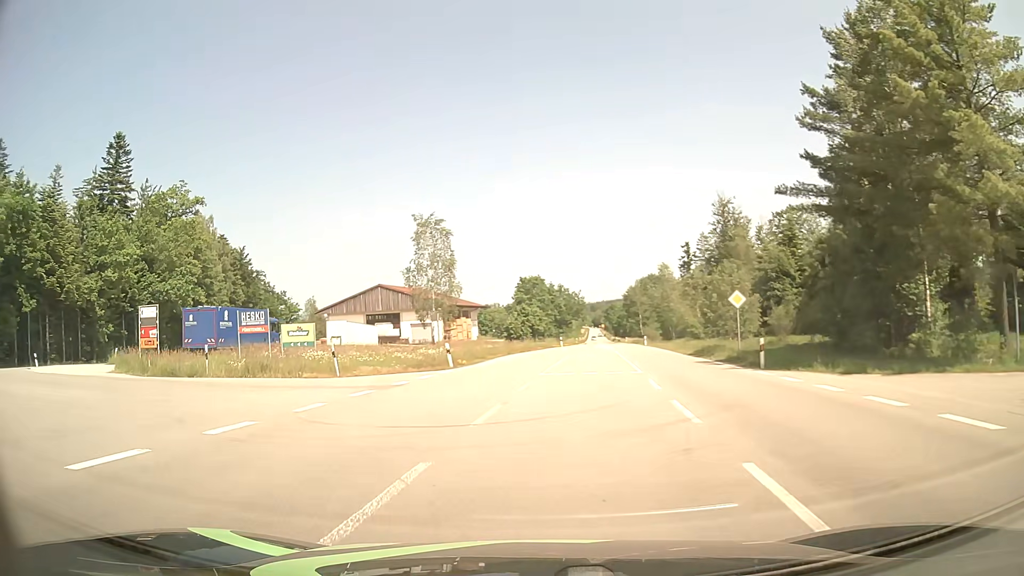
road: secondary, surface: asphalt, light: Day
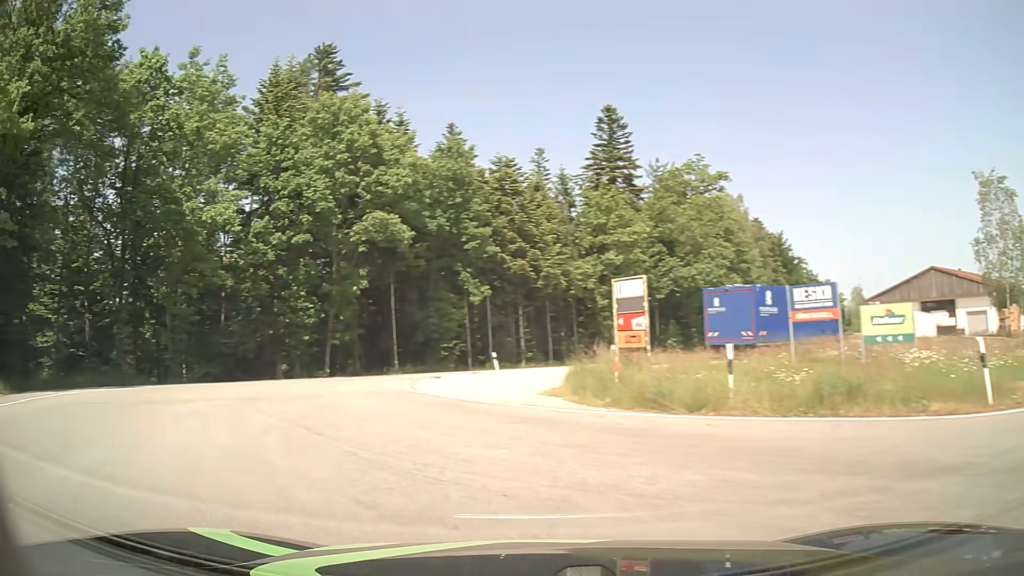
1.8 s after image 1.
(-4.2, +11.2) m; -46°
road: tertiary
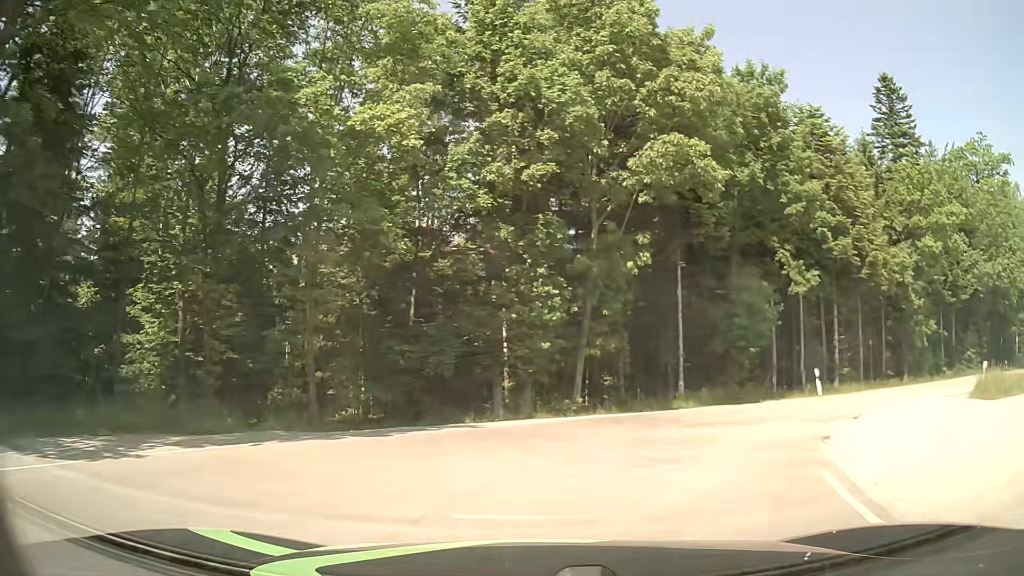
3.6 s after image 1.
(-3.6, +12.1) m; -20°
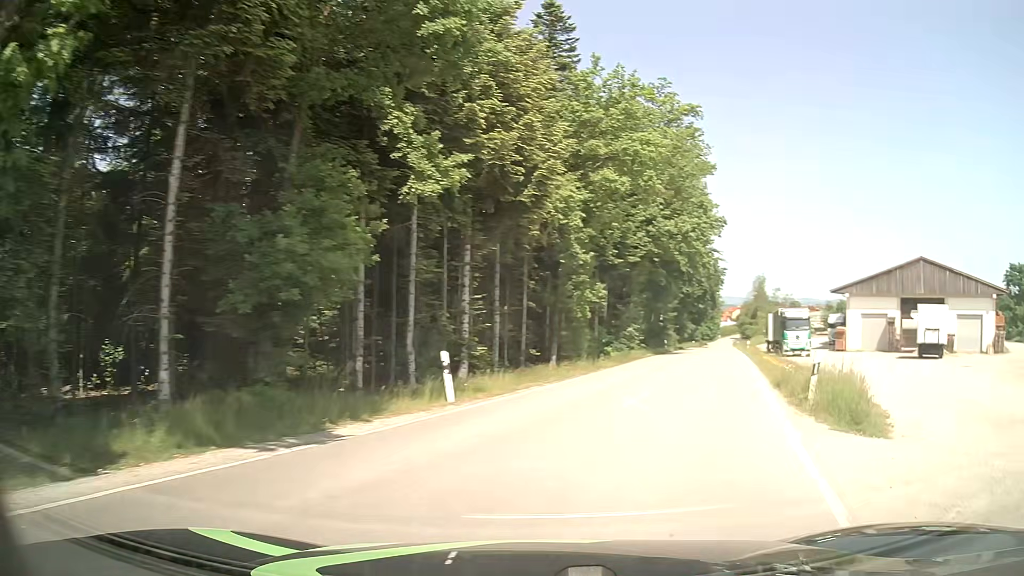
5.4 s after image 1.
(+3.7, +12.8) m; +36°
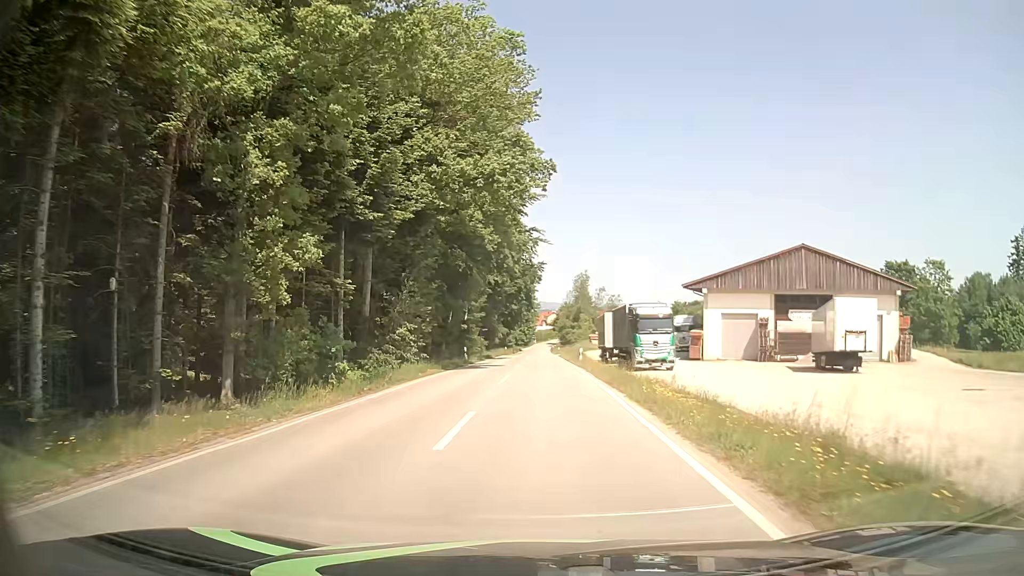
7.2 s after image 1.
(+3.7, +16.3) m; +16°
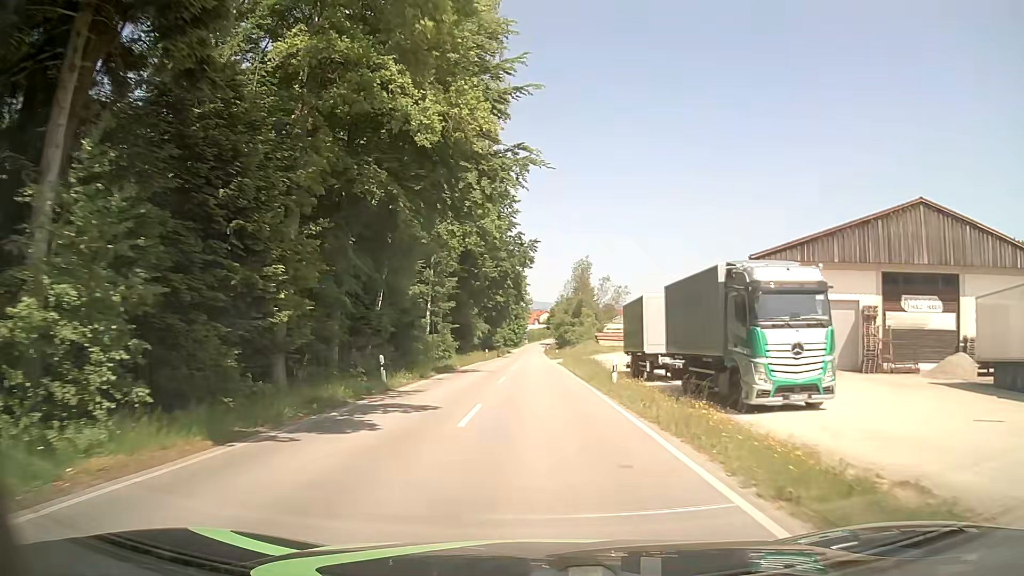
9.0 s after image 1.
(0.0, +22.5) m; +1°
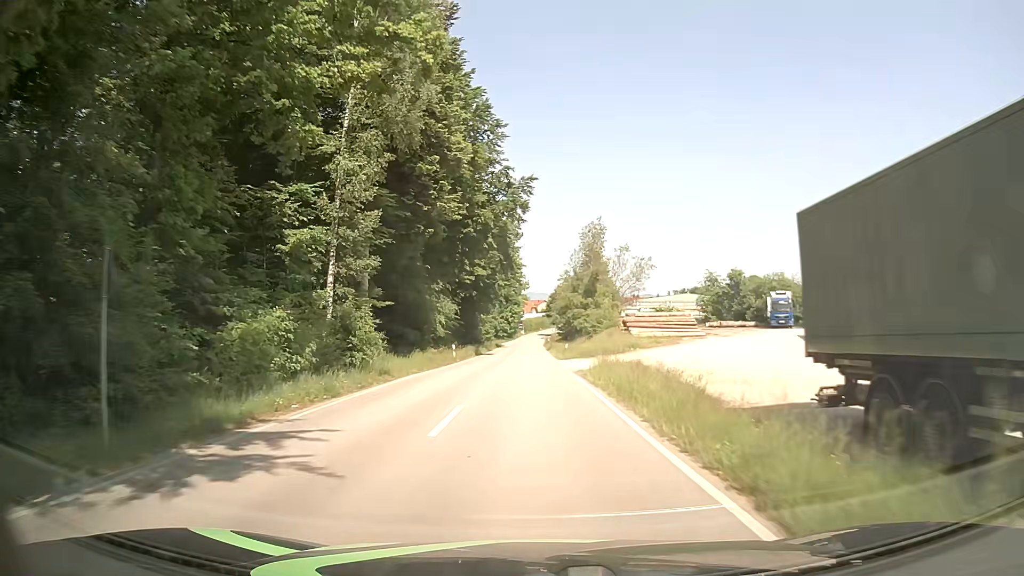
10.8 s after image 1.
(0.0, +26.4) m; 0°
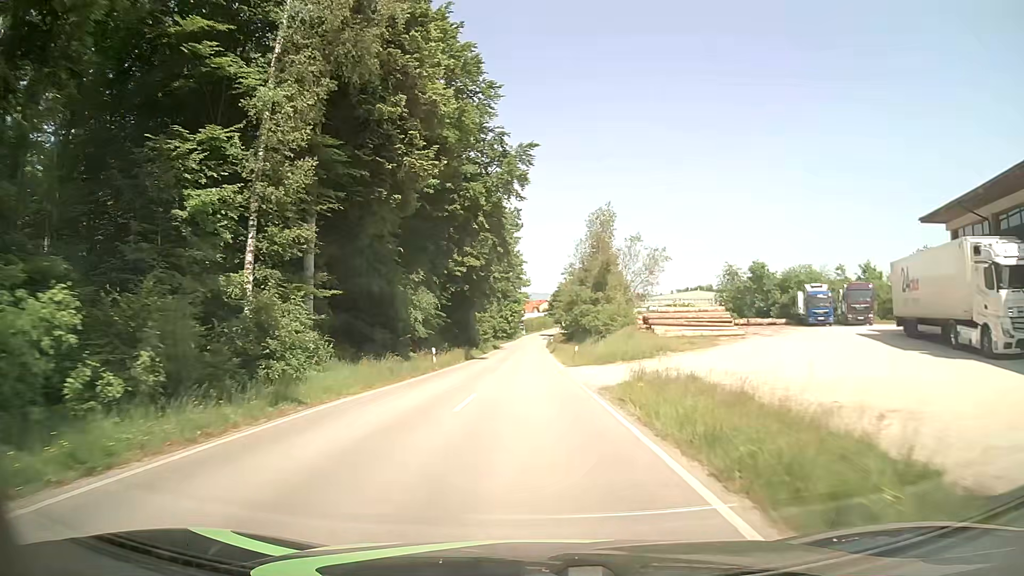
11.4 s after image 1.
(0.0, +9.0) m; 0°
(0, +10) (0, +20) (0, +30) (0, +40) (-1, +50) (-1, +60) (-1, +70) (-1, +80) (-1, +90) (-1, +100) m
